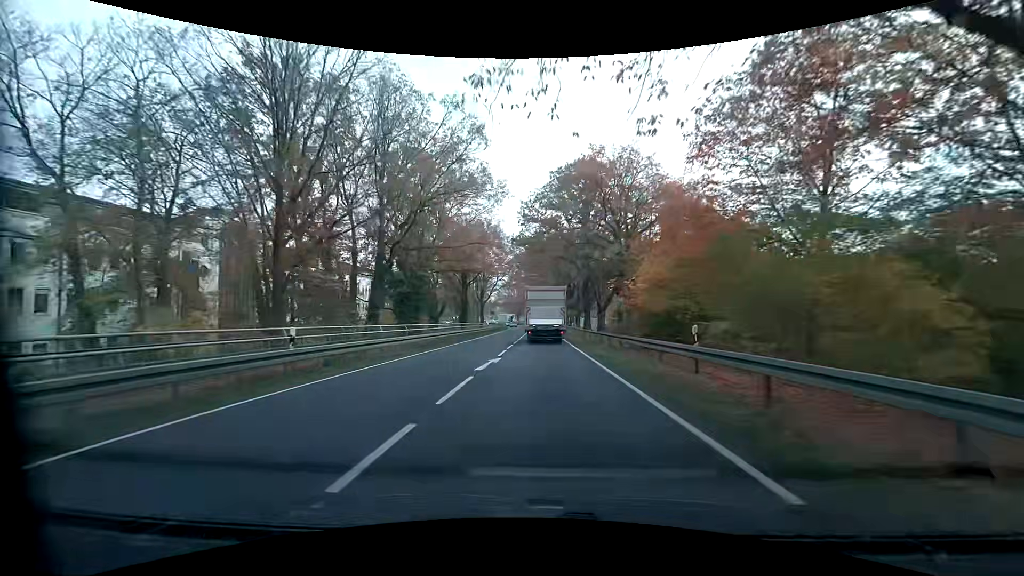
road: primary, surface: asphalt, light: Day
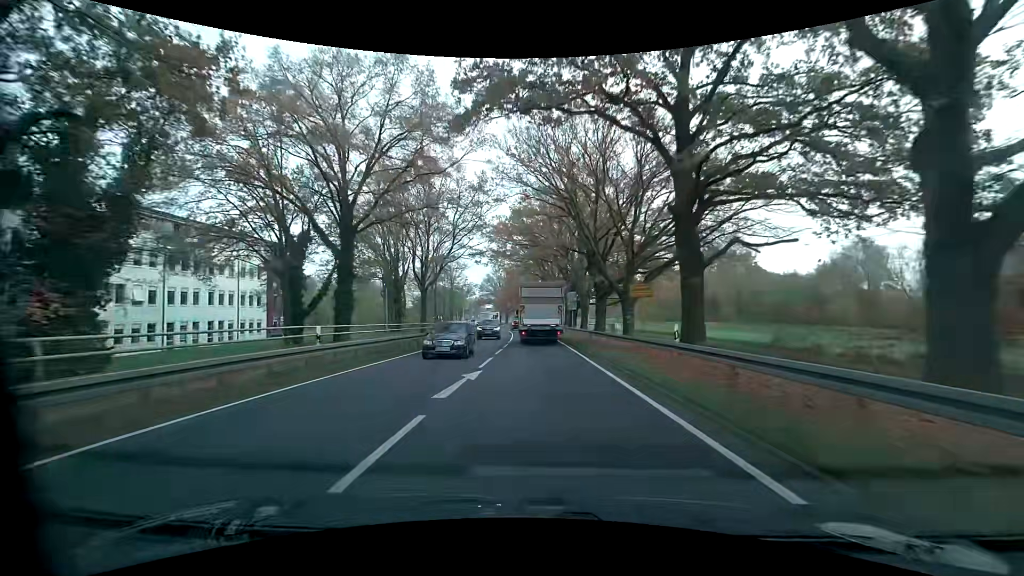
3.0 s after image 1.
(+0.1, +46.7) m; +1°
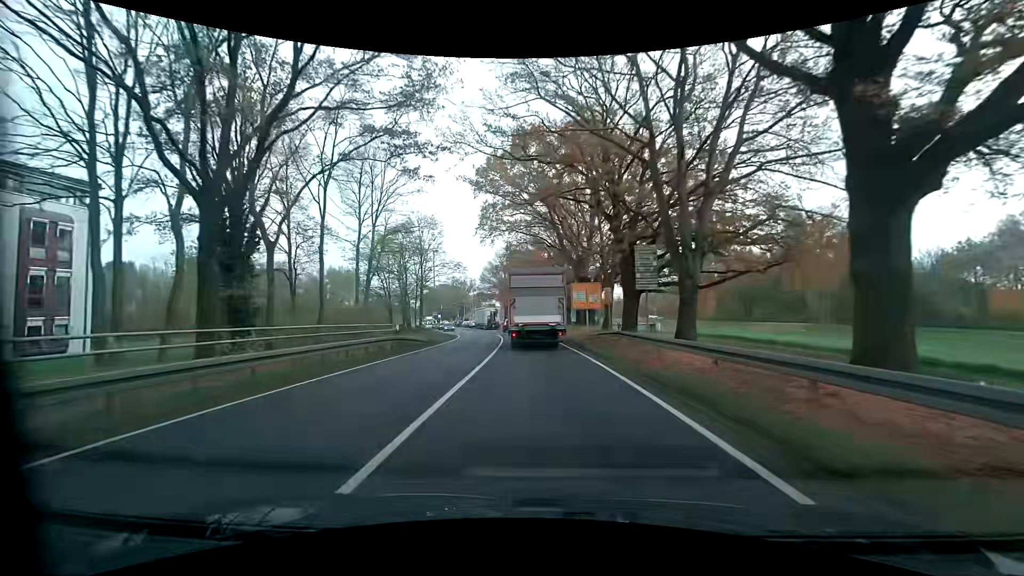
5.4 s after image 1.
(-0.3, +34.8) m; -1°
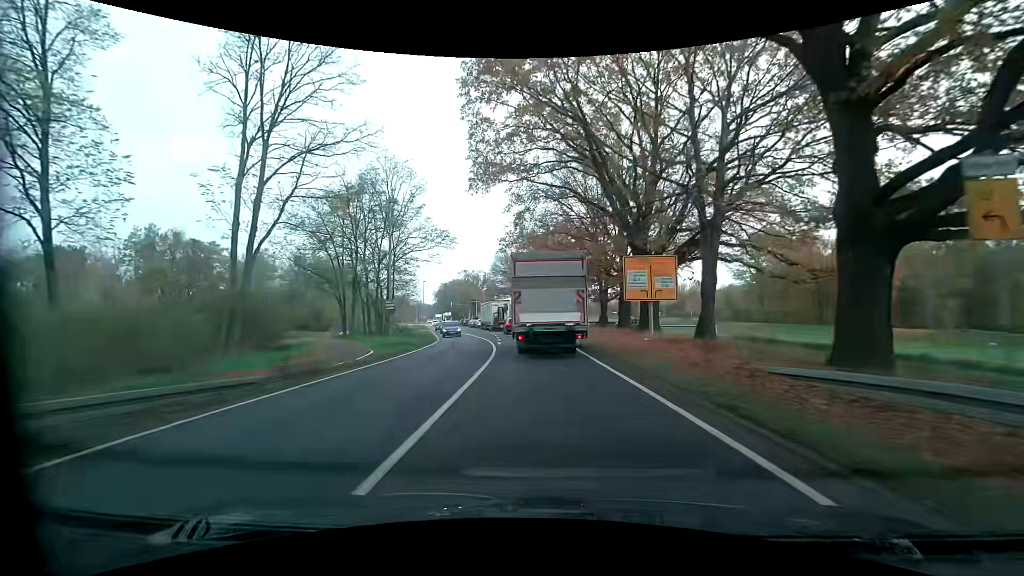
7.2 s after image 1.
(-0.5, +21.4) m; -3°
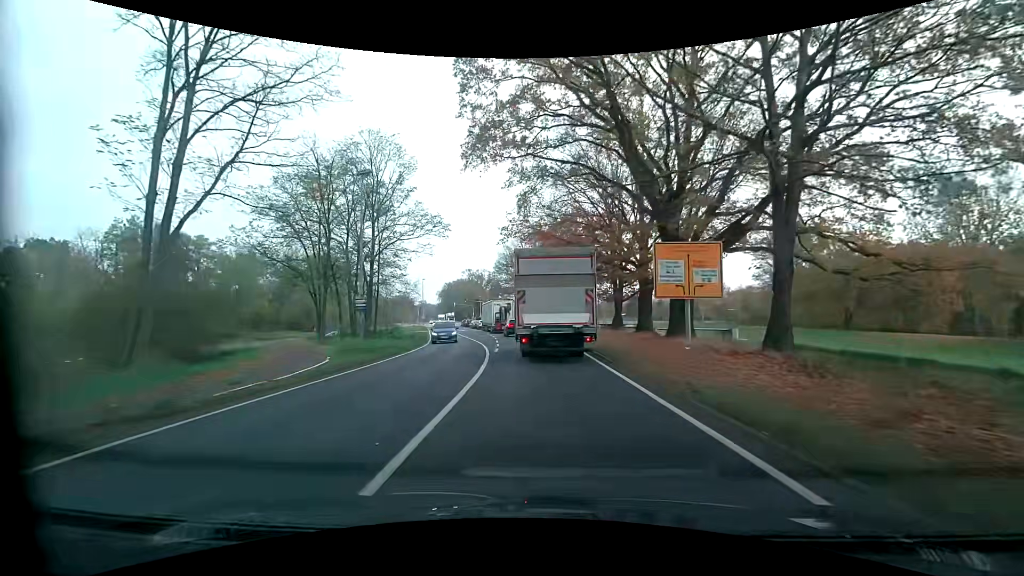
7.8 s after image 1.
(+0.1, +6.1) m; +1°
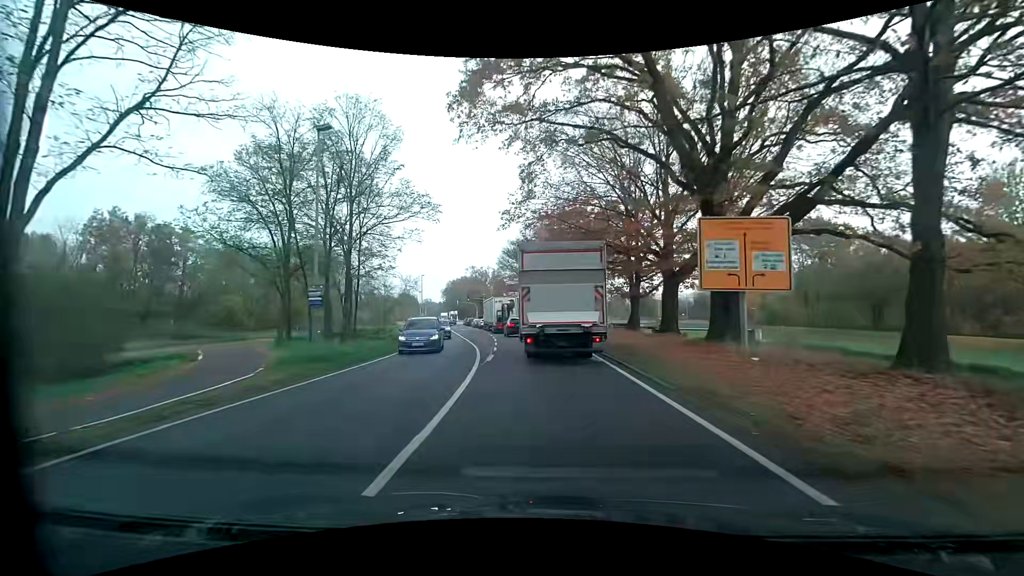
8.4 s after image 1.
(-0.1, +5.6) m; -2°
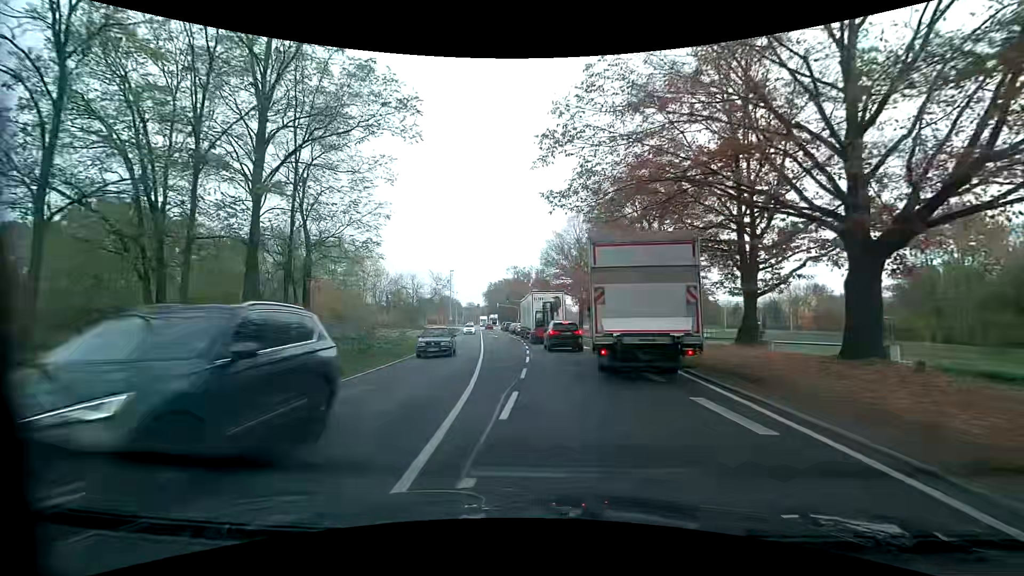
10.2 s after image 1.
(-0.4, +15.4) m; -5°
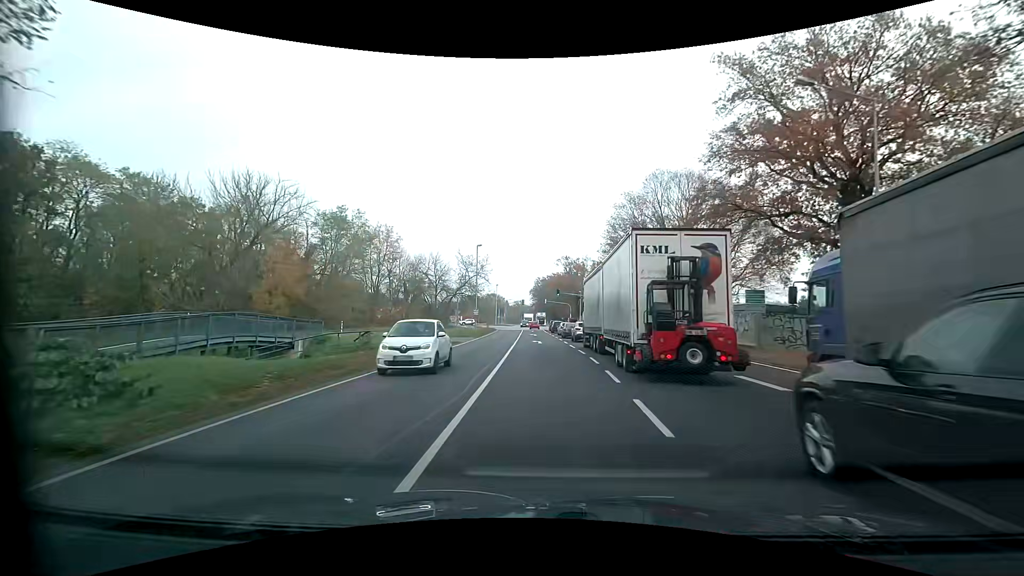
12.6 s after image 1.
(-1.2, +25.1) m; -5°
(0, +10) (0, +20) (0, +30) (0, +40) (0, +50) (0, +60) (-1, +70) (-1, +80) (-1, +90) (0, +100) m
